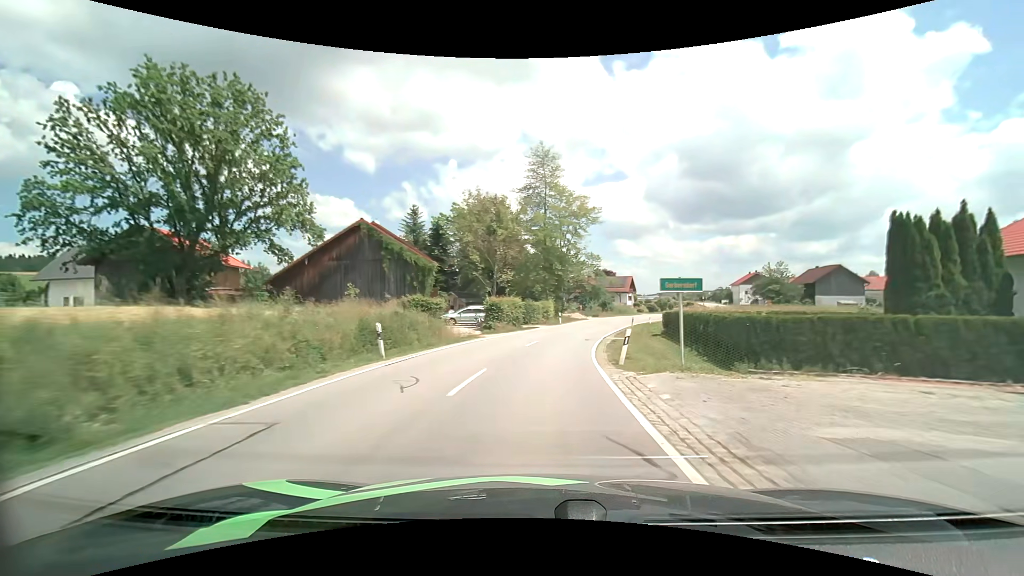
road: secondary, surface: asphalt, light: Day
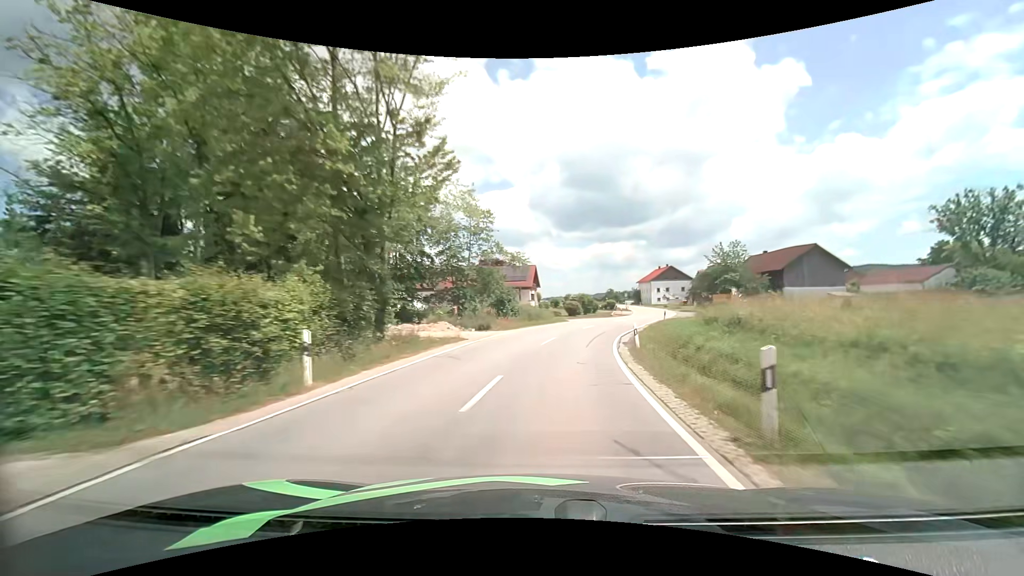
(+3.9, +37.1) m; +13°
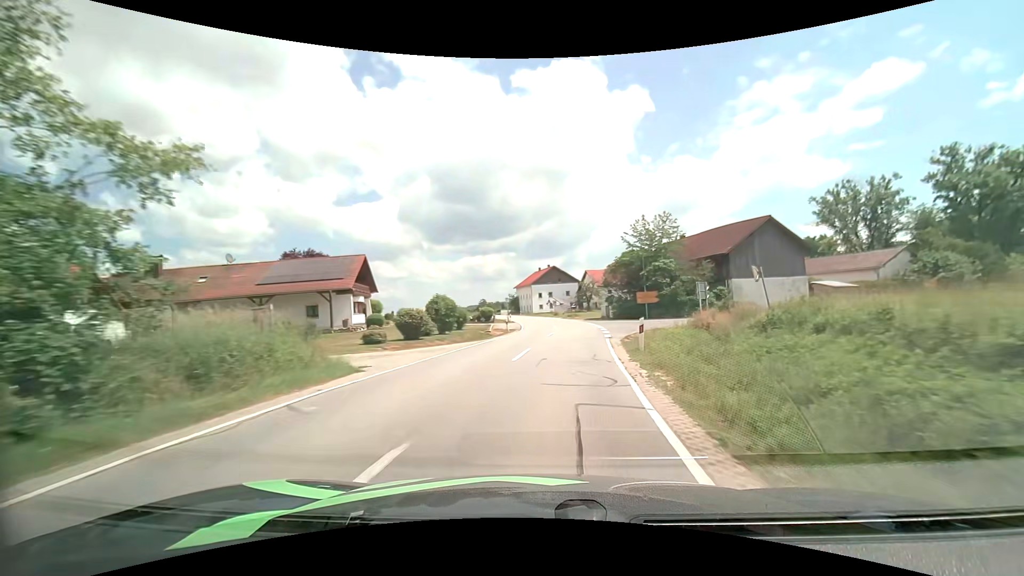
(+3.5, +28.5) m; +15°
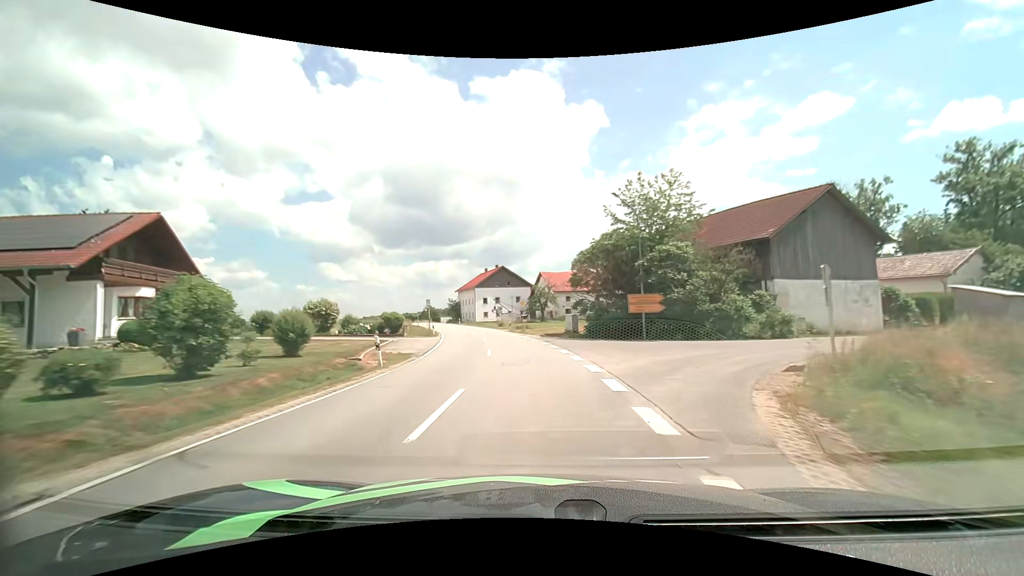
(+1.1, +19.3) m; +5°
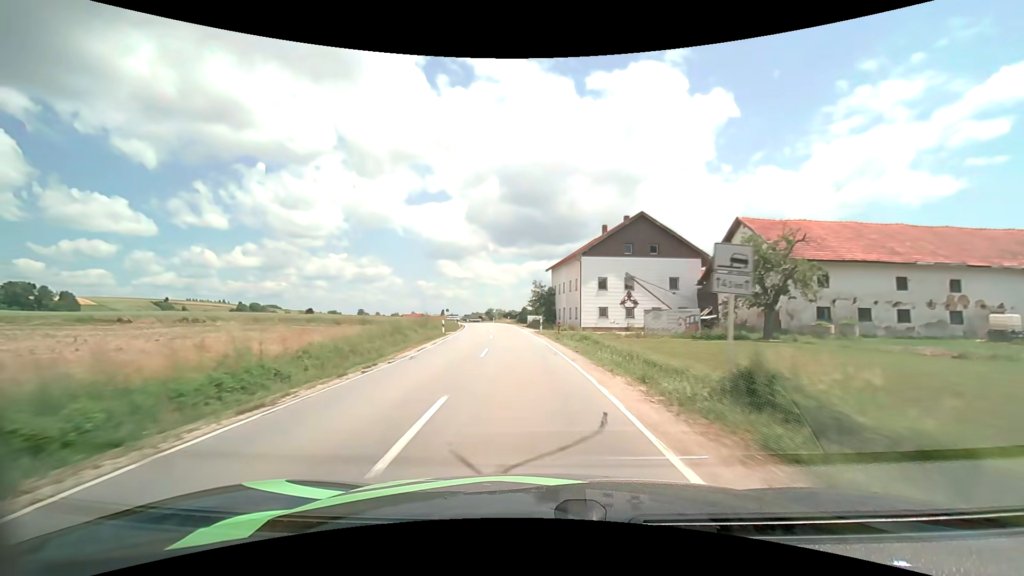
(-5.1, +49.4) m; -12°
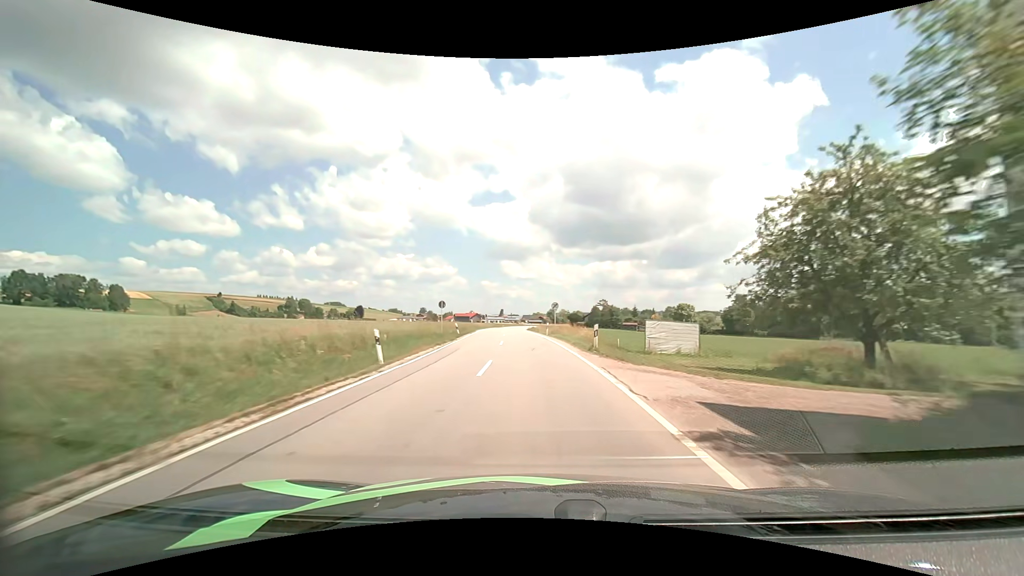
(-3.9, +52.8) m; -7°
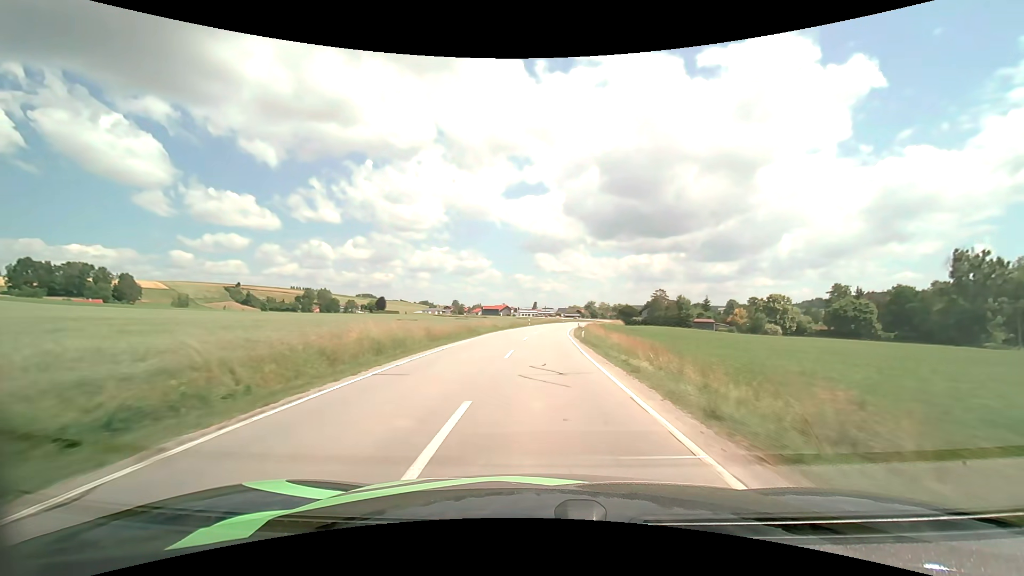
(-1.9, +43.6) m; -4°
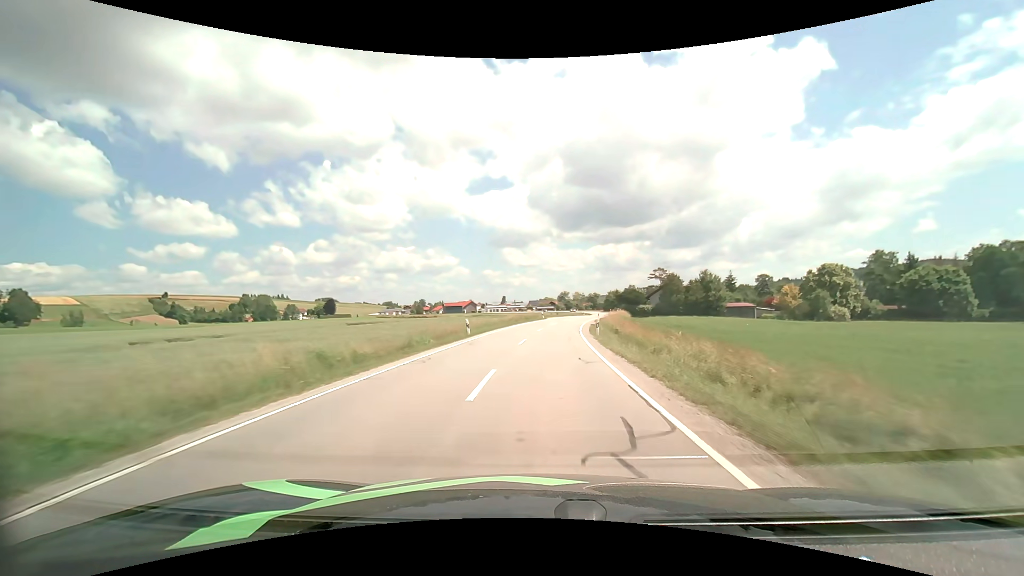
(+0.8, +44.1) m; +3°
(0, +10) (0, +20) (+1, +30) (+2, +40) (+3, +50) (+5, +60) (+6, +70) (+8, +79) (+11, +89) (+13, +99) m
